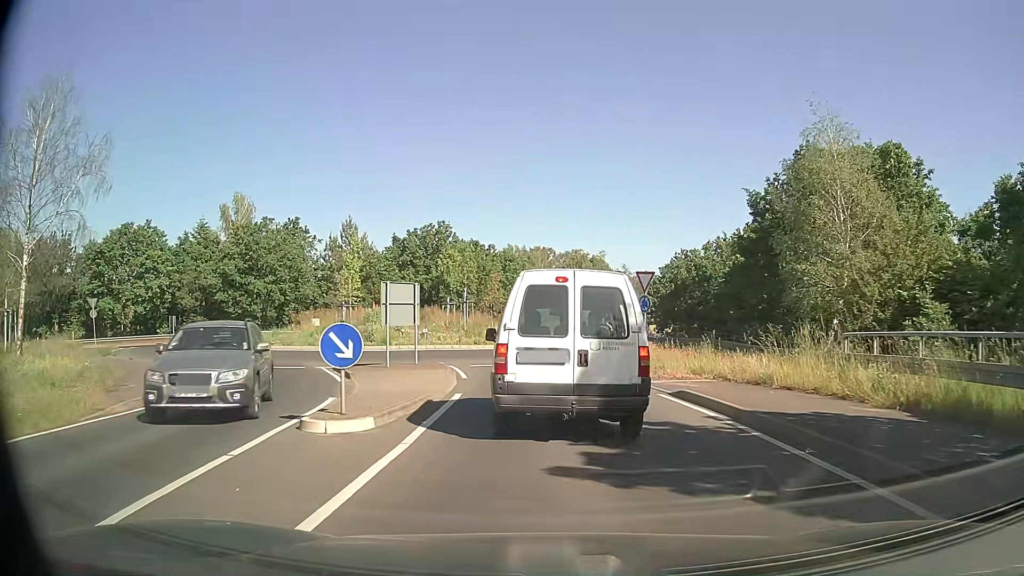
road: secondary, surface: asphalt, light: Day
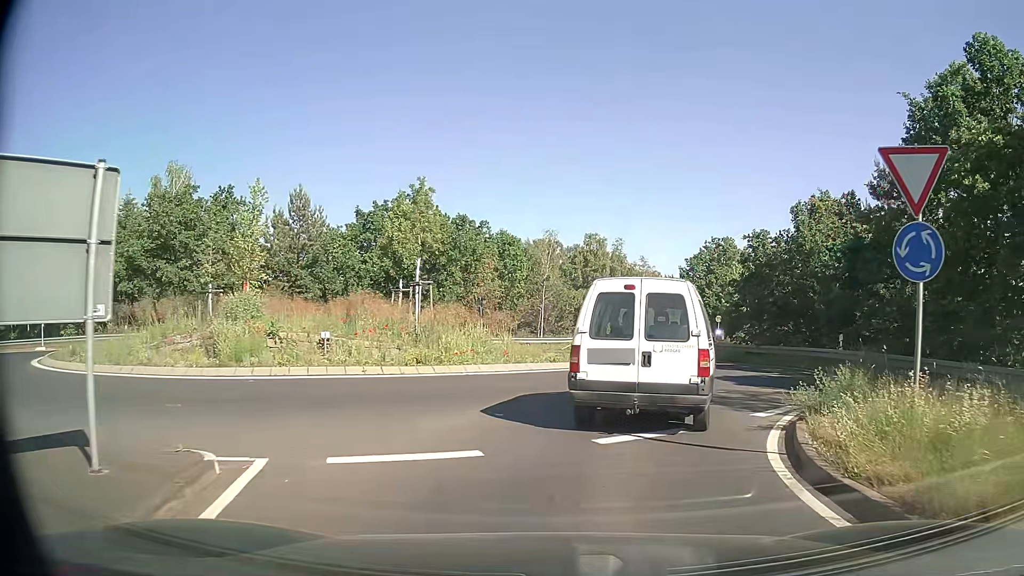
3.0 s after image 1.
(-0.3, +16.5) m; -1°
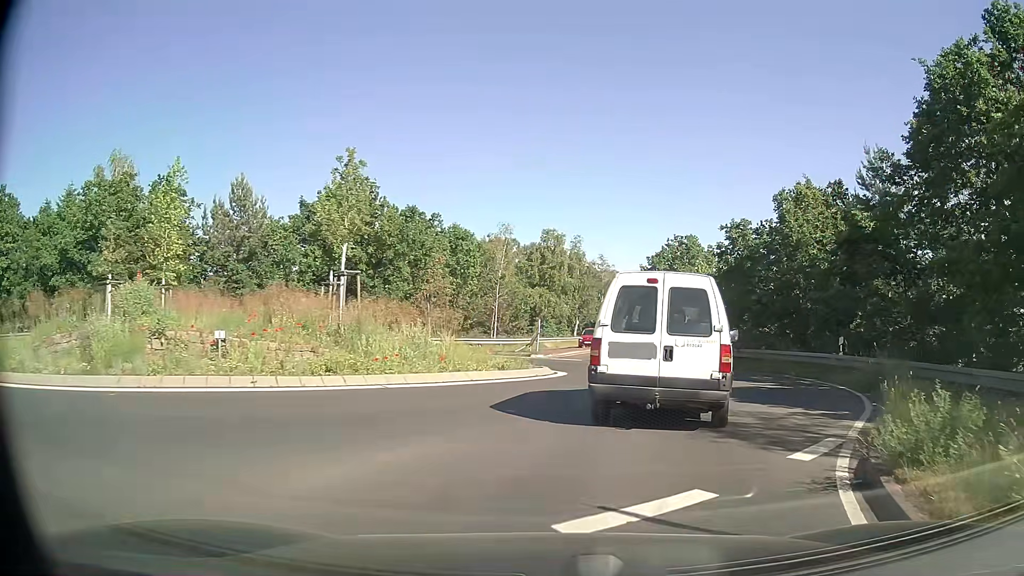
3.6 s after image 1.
(+0.1, +3.5) m; +4°
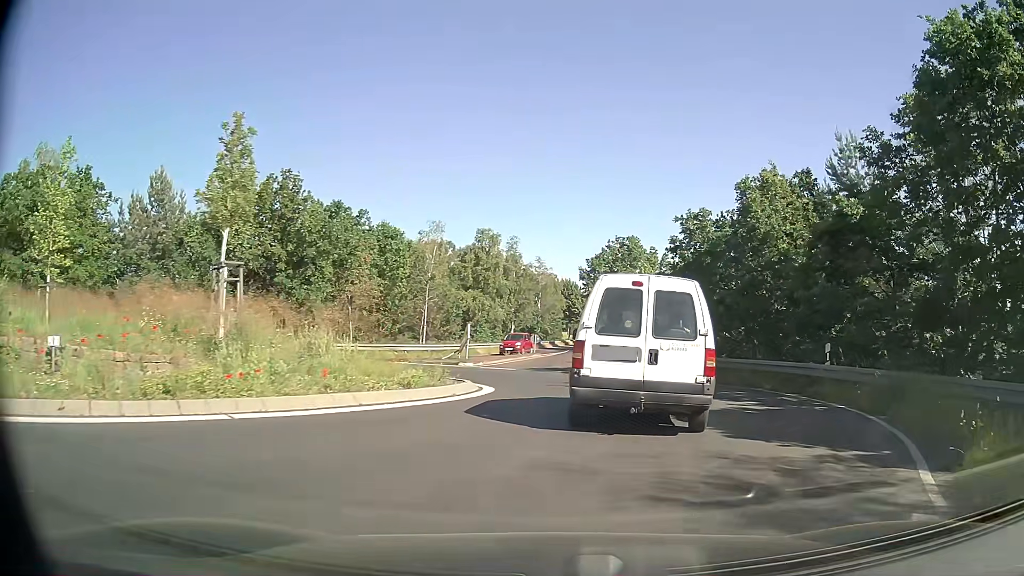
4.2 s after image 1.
(+0.2, +3.6) m; +8°
(+1, +10) (0, +20) (-6, +27) (-16, +27) (-25, +24) (-35, +21) (-45, +19) (-54, +15) (-63, +11) (-71, +5) m
